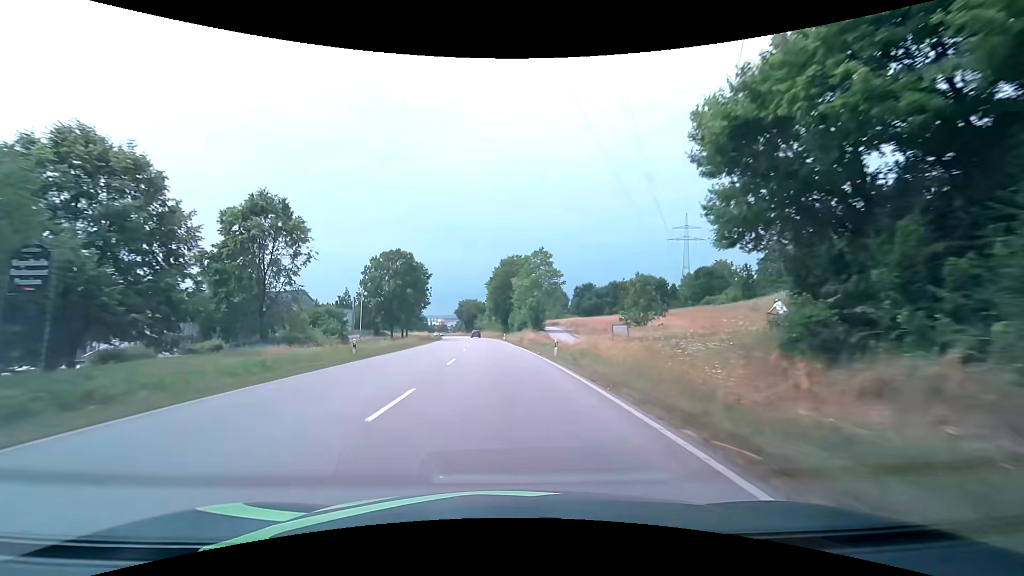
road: primary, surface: asphalt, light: Day
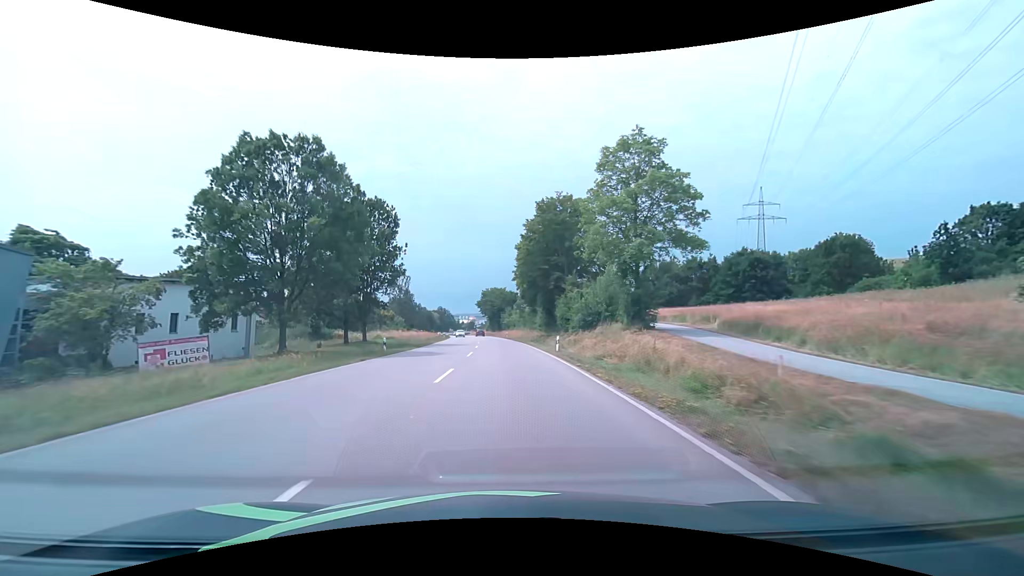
(-1.4, +42.8) m; -4°
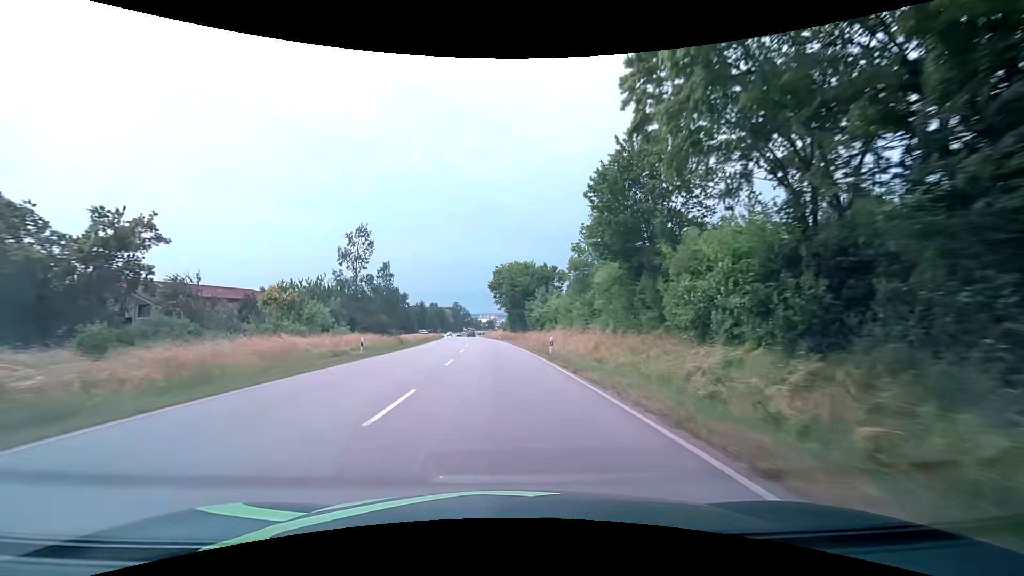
(-1.1, +53.2) m; -3°
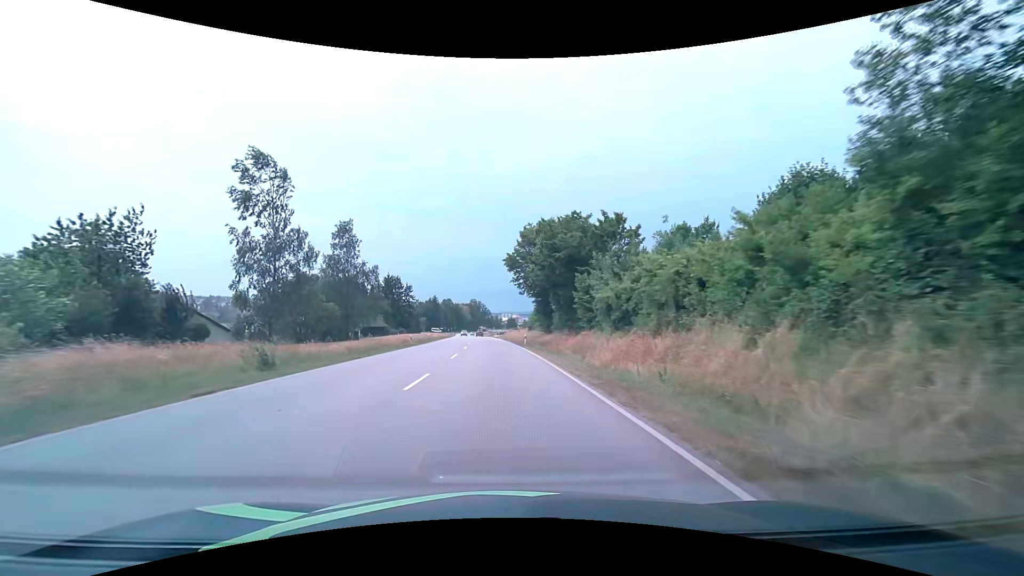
(-0.7, +31.9) m; -2°
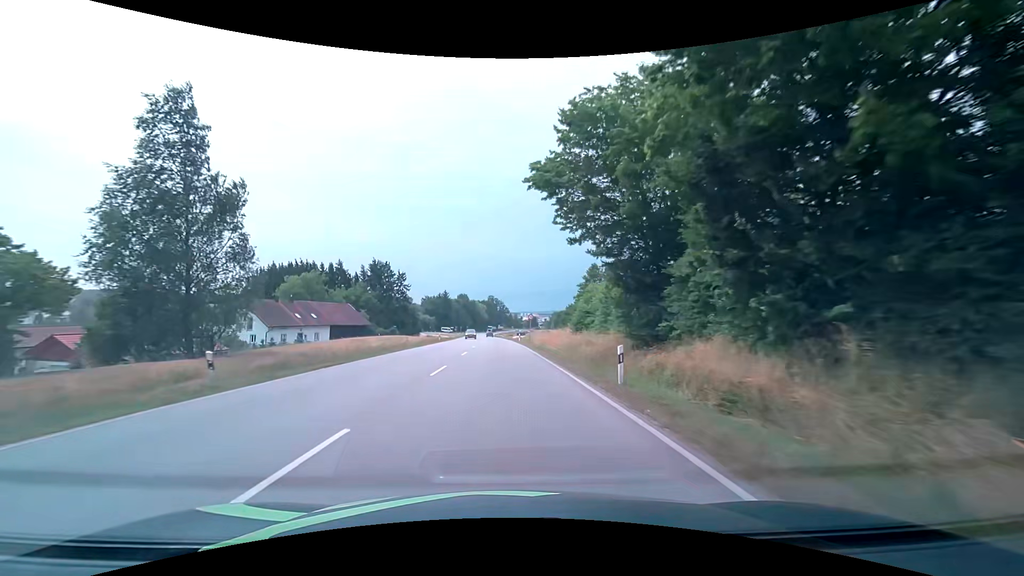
(-0.7, +32.2) m; -2°
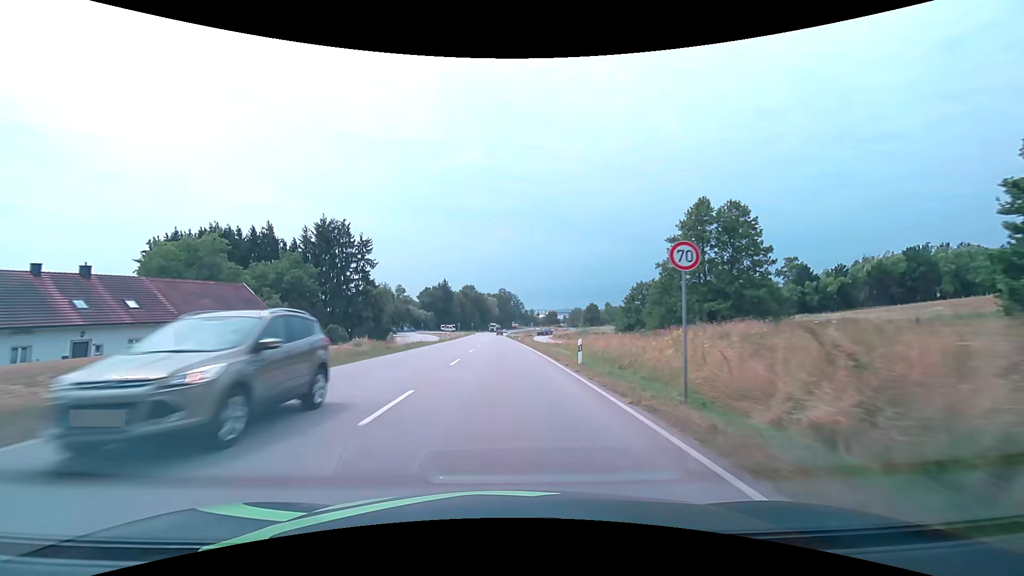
(-0.7, +43.5) m; -2°
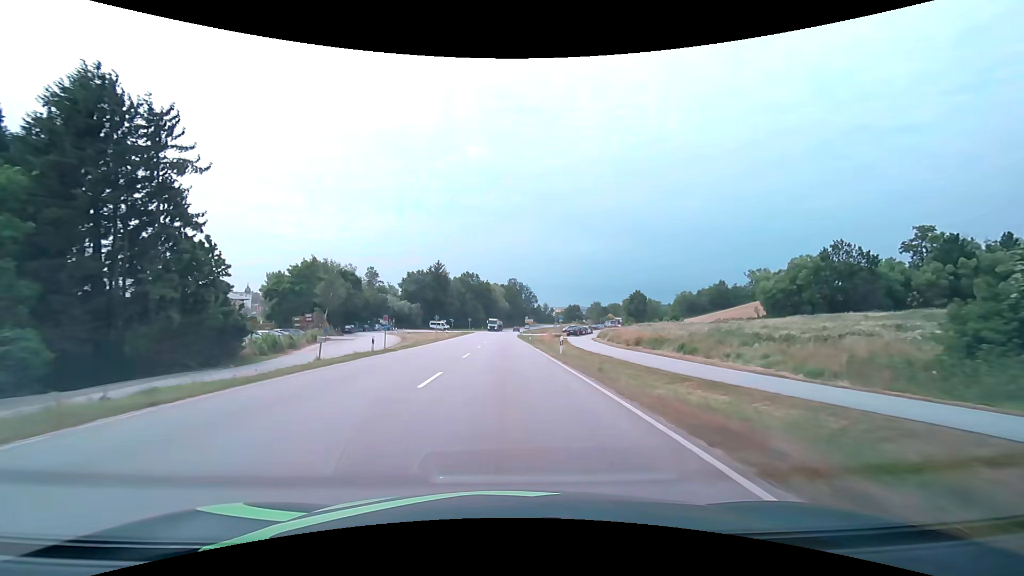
(-0.5, +43.7) m; -1°
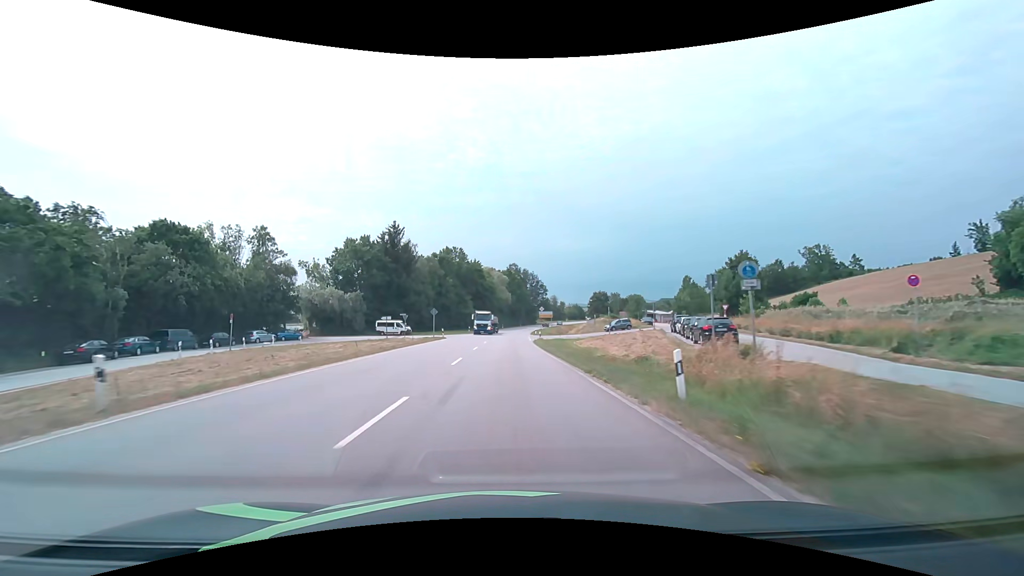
(-0.1, +53.2) m; 0°
(0, +10) (0, +20) (0, +30) (0, +40) (0, +50) (+1, +60) (+1, +70) (+2, +80) (+2, +90) (+3, +100) m
